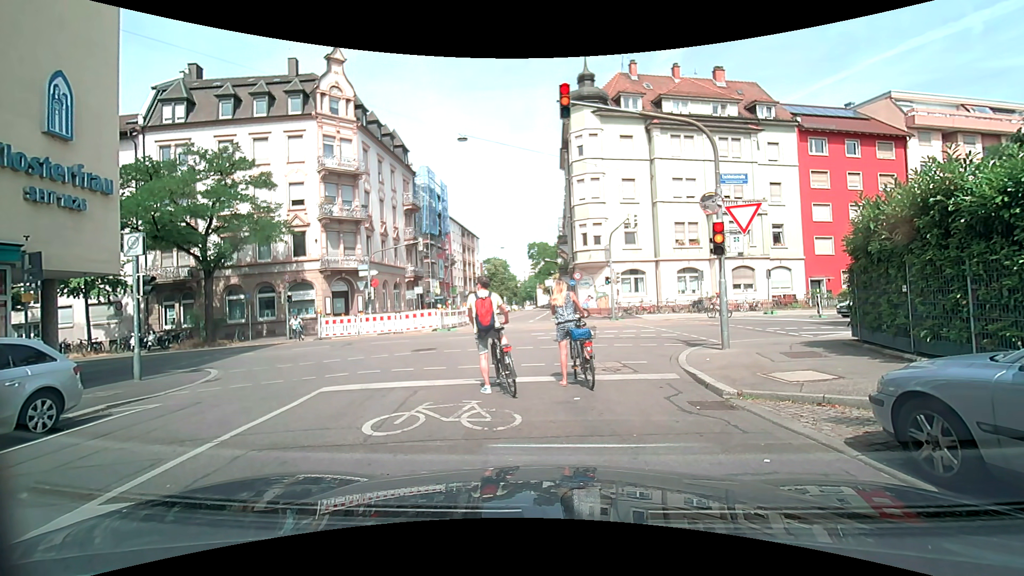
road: residential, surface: asphalt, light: Day
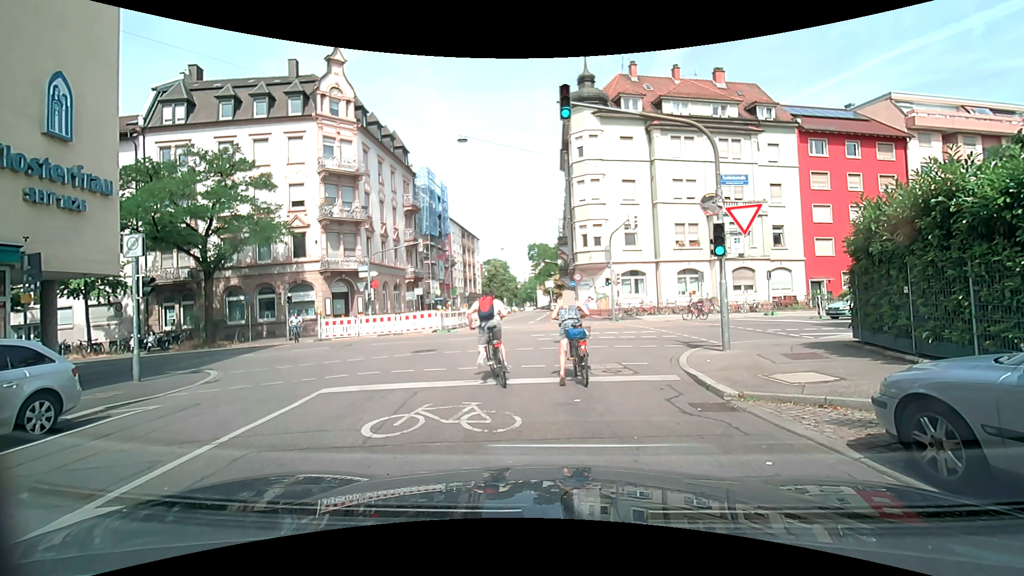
(0.0, 0.0) m; 0°
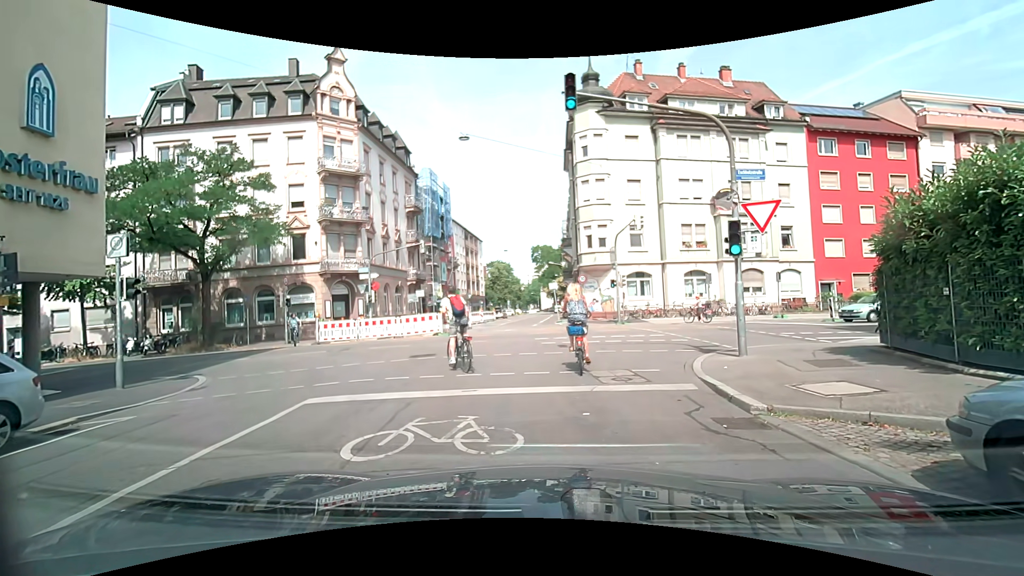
(0.0, +0.8) m; 0°
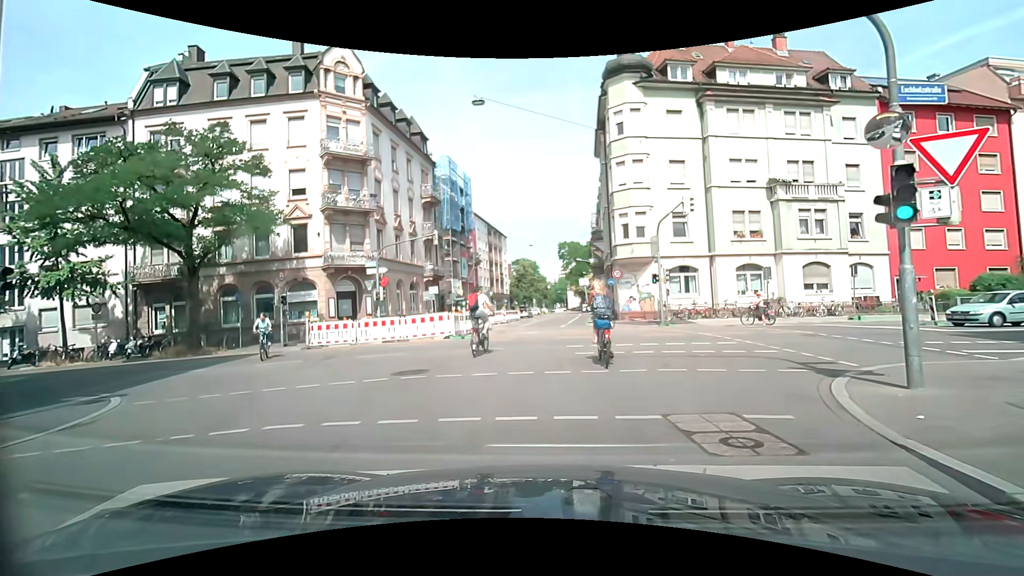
(-0.4, +4.4) m; -4°
(-1, +10) (-2, +20) (-2, +30) (-2, +40) (-2, +50) (-1, +60) (-1, +70) (0, +80) (0, +90) (0, +100) m
